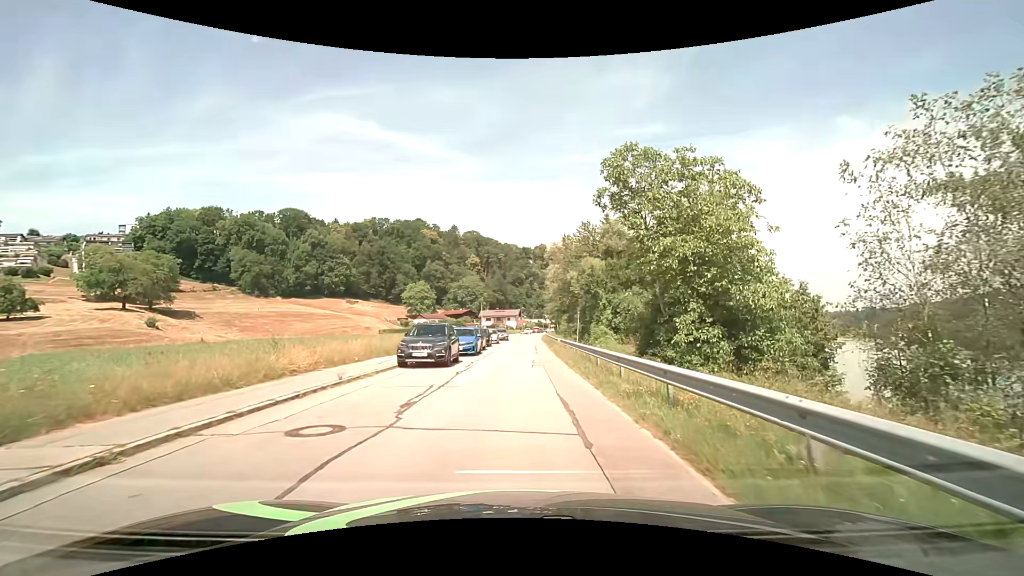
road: residential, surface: asphalt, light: Day
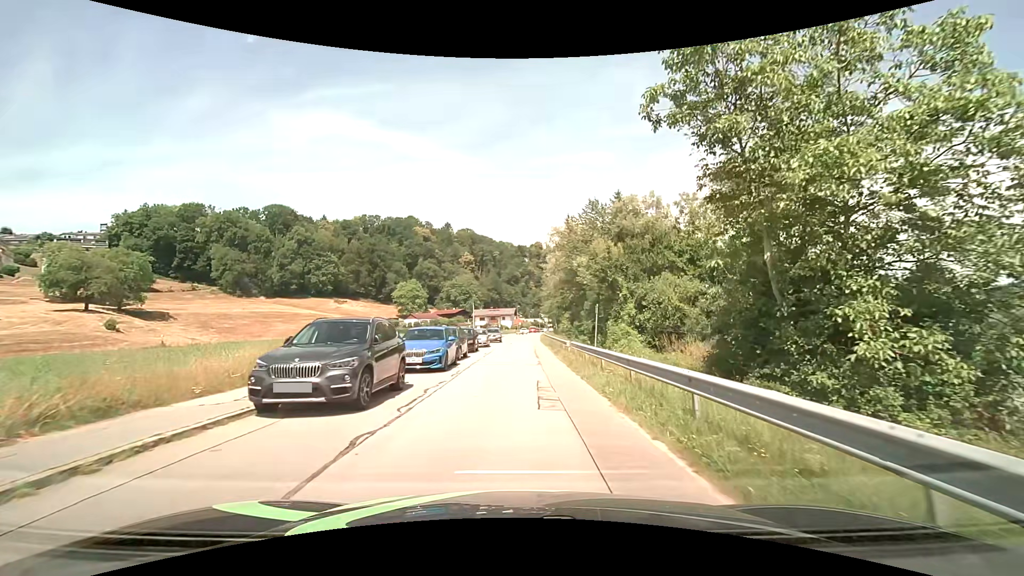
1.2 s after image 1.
(+0.1, +9.3) m; +1°
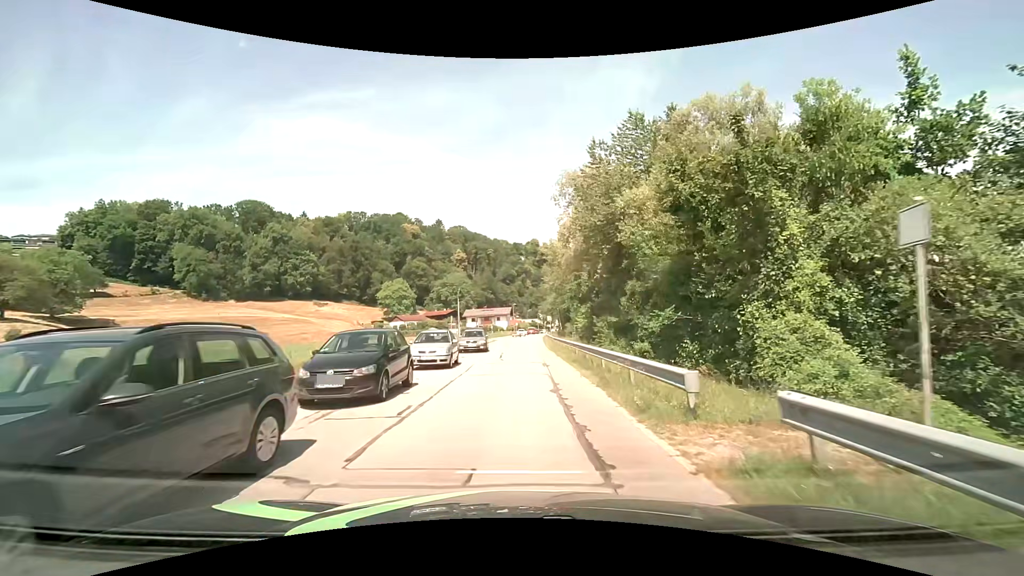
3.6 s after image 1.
(0.0, +18.9) m; +1°
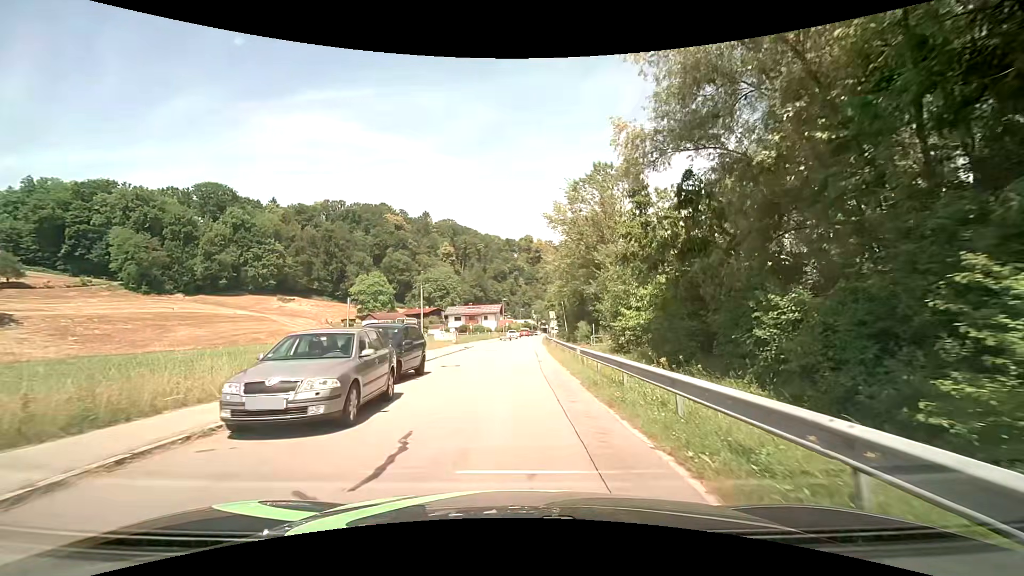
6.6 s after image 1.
(+0.1, +23.9) m; 0°
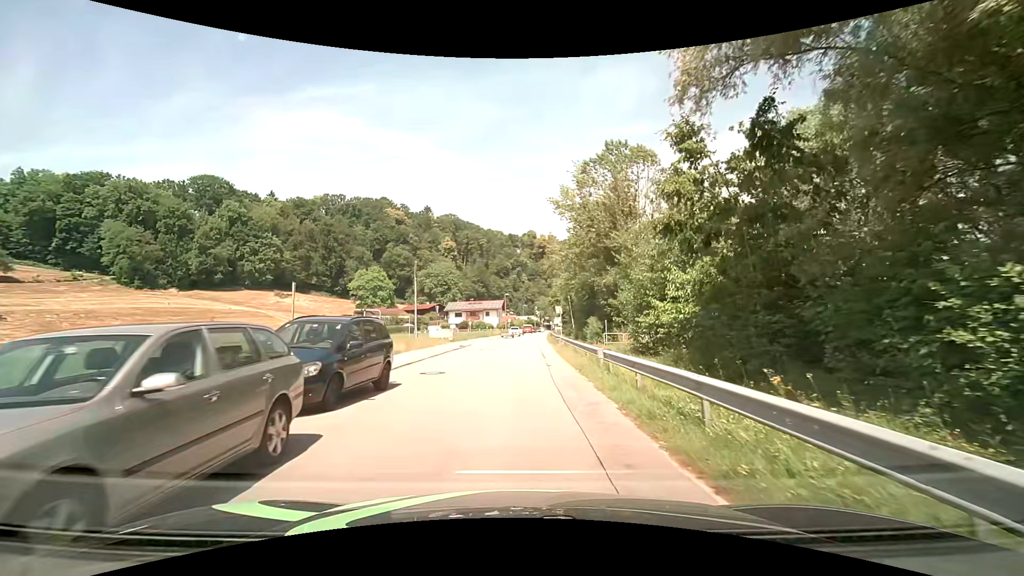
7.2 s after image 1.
(0.0, +4.8) m; 0°
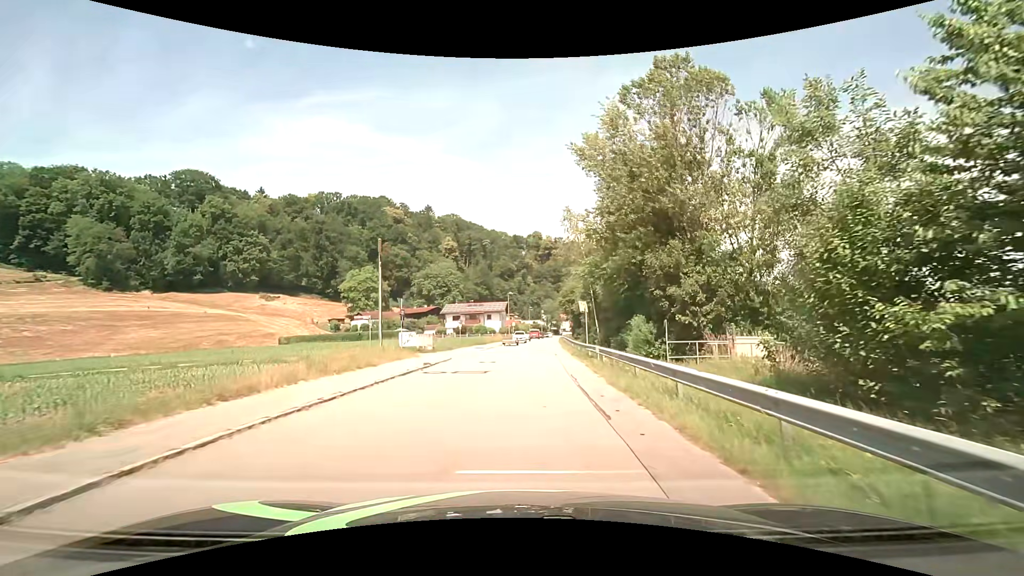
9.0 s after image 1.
(0.0, +14.6) m; 0°
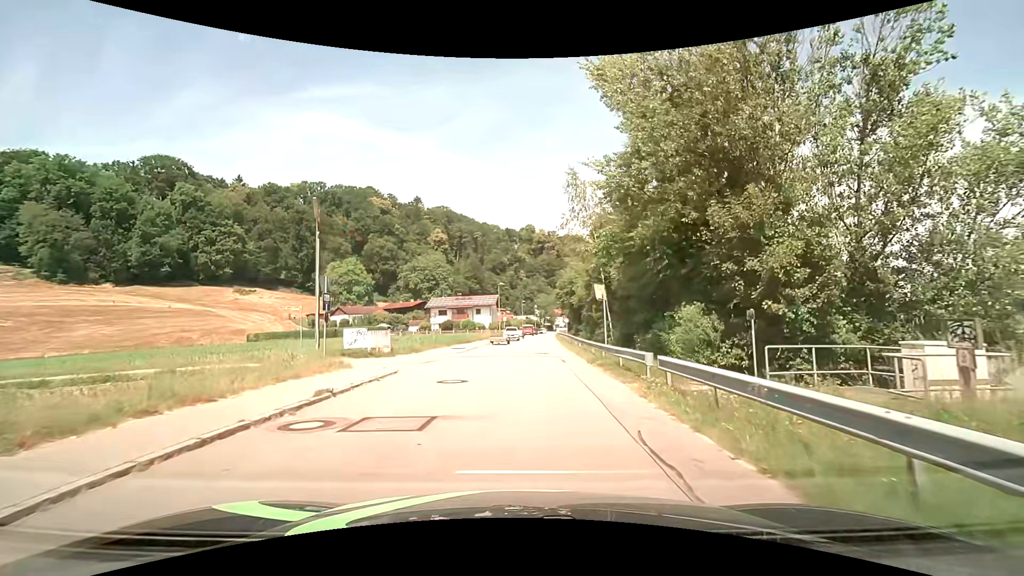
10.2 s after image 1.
(0.0, +9.8) m; +1°
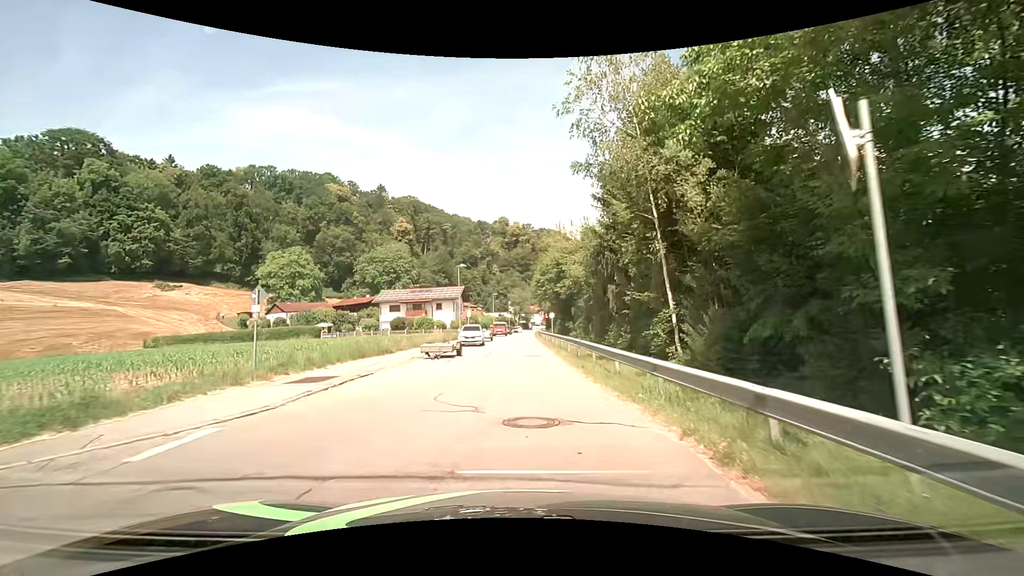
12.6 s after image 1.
(+0.4, +19.6) m; +2°
(0, +10) (0, +20) (0, +30) (0, +40) (+1, +50) (+1, +60) (+1, +70) (+1, +80) (+2, +90) (+2, +100) m
